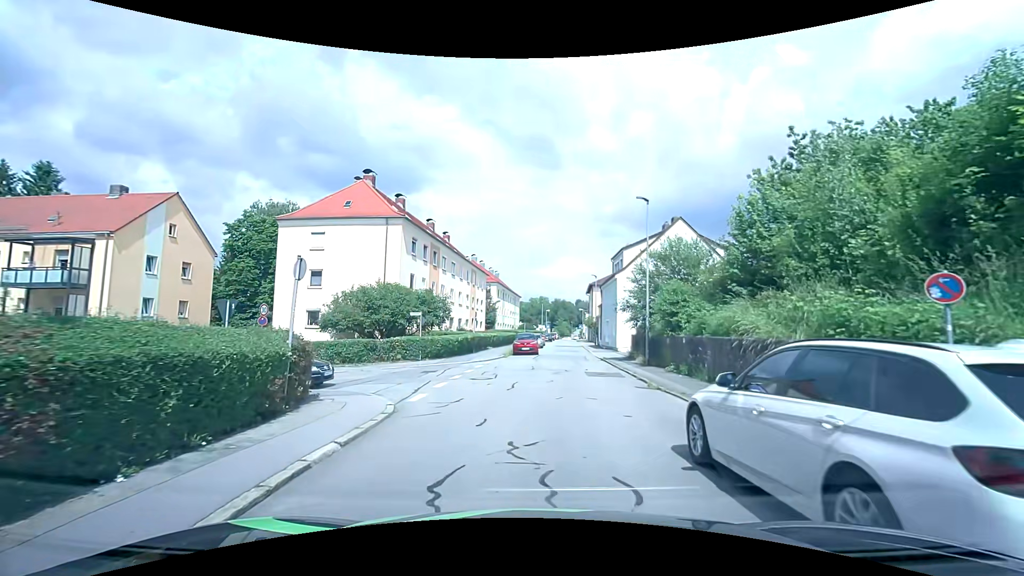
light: Day
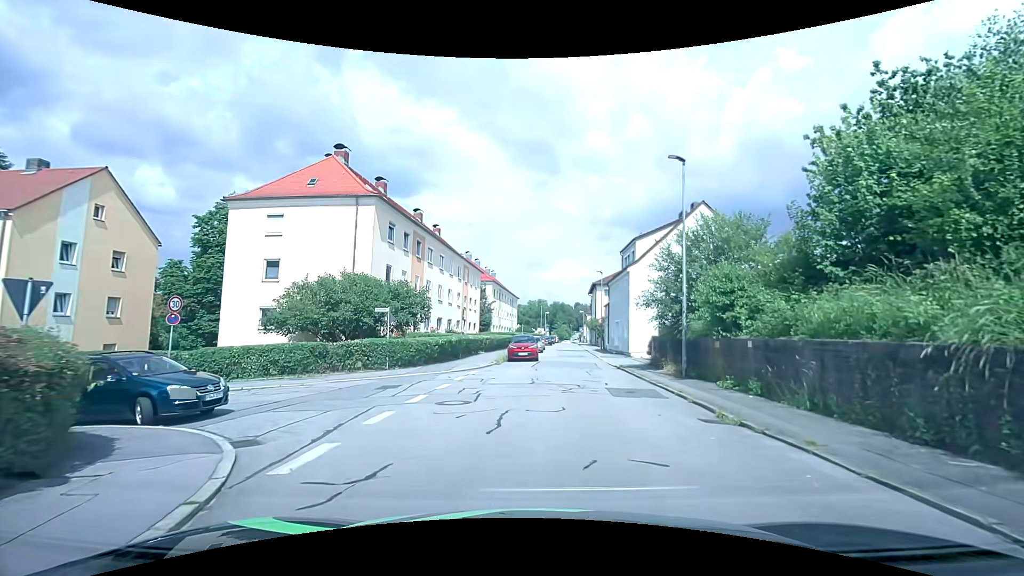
(0.0, +5.9) m; 0°
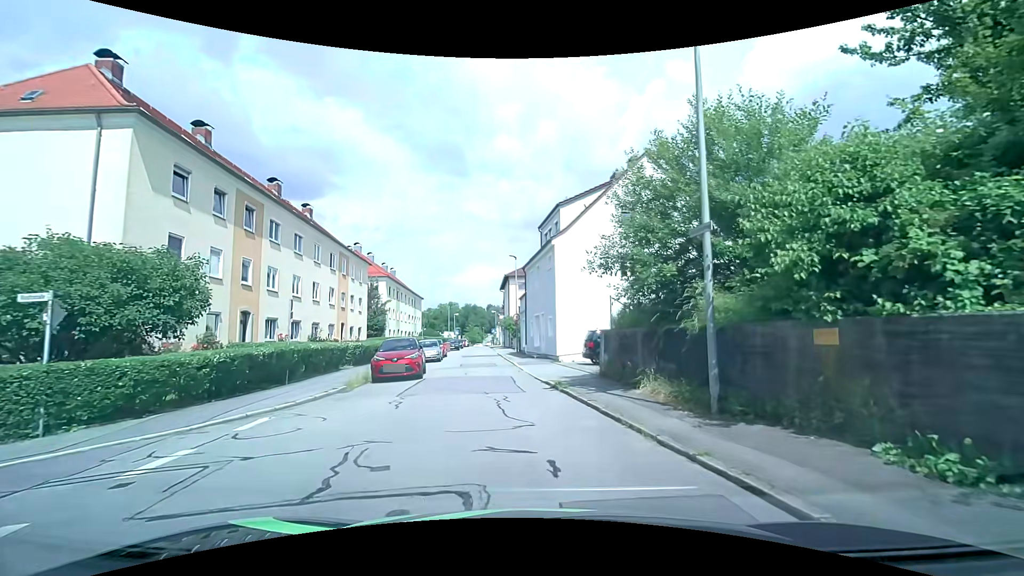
(+1.0, +10.6) m; +11°
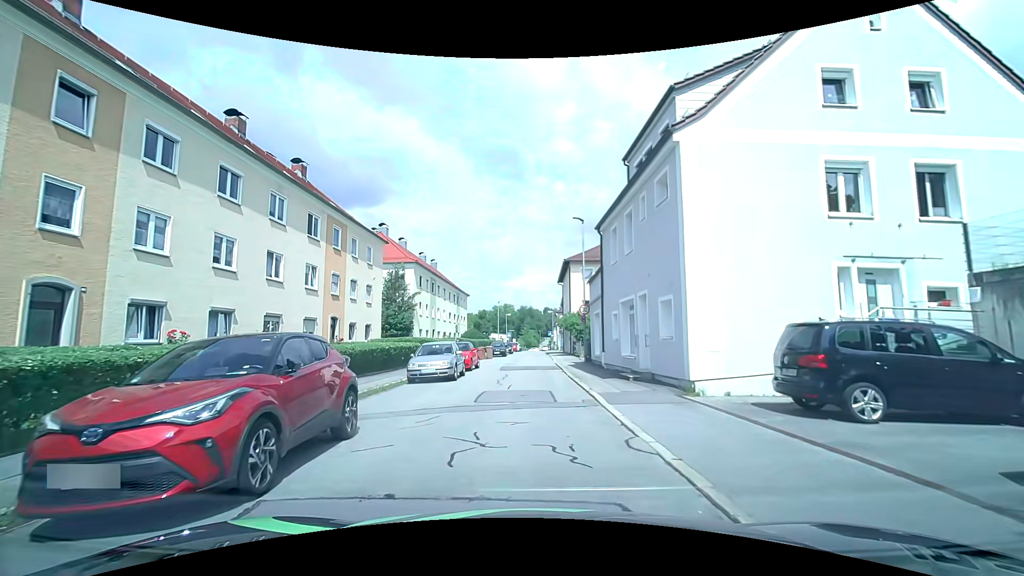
(-0.8, +14.0) m; -7°
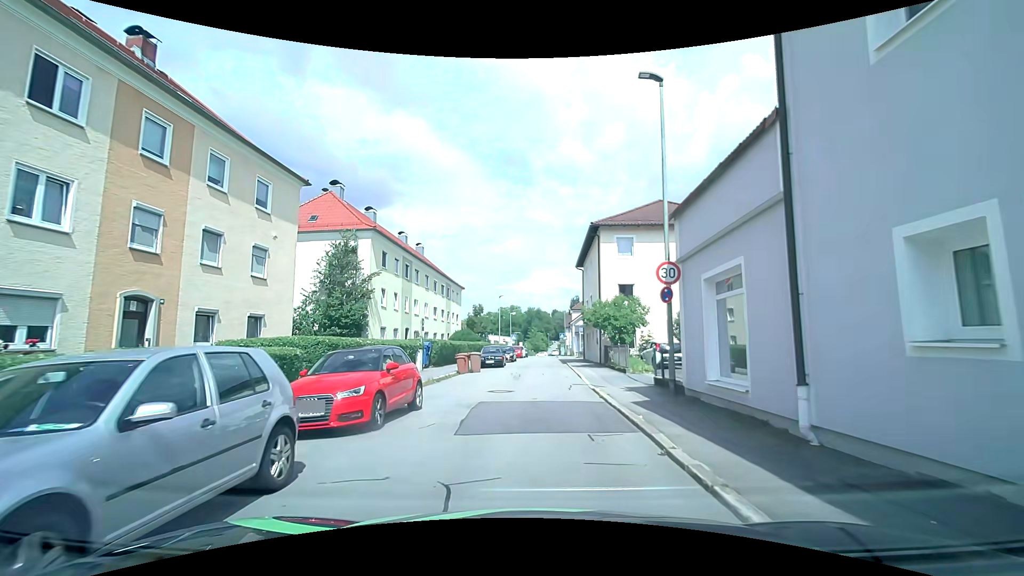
(-0.1, +15.7) m; 0°
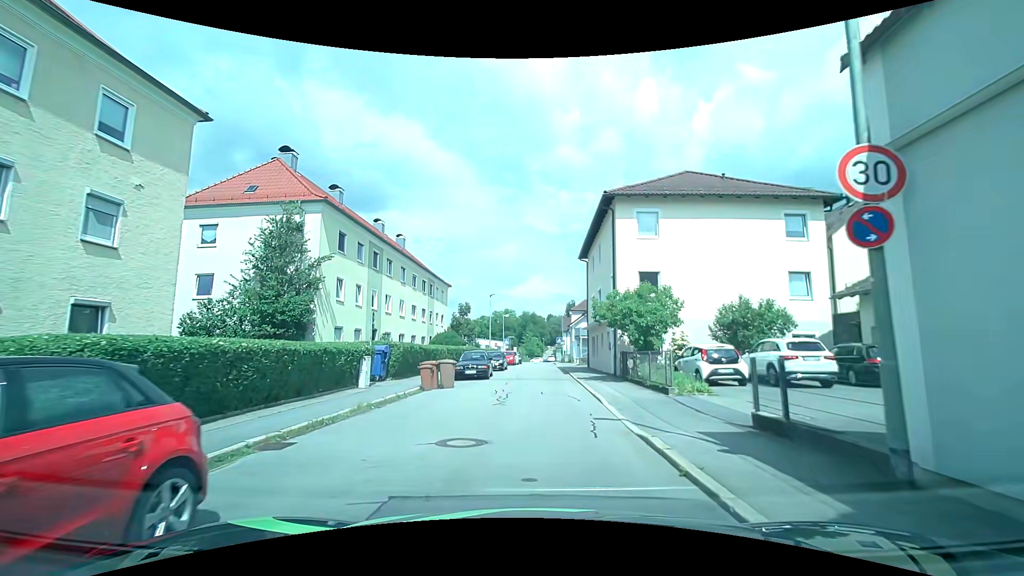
(-0.1, +7.5) m; 0°
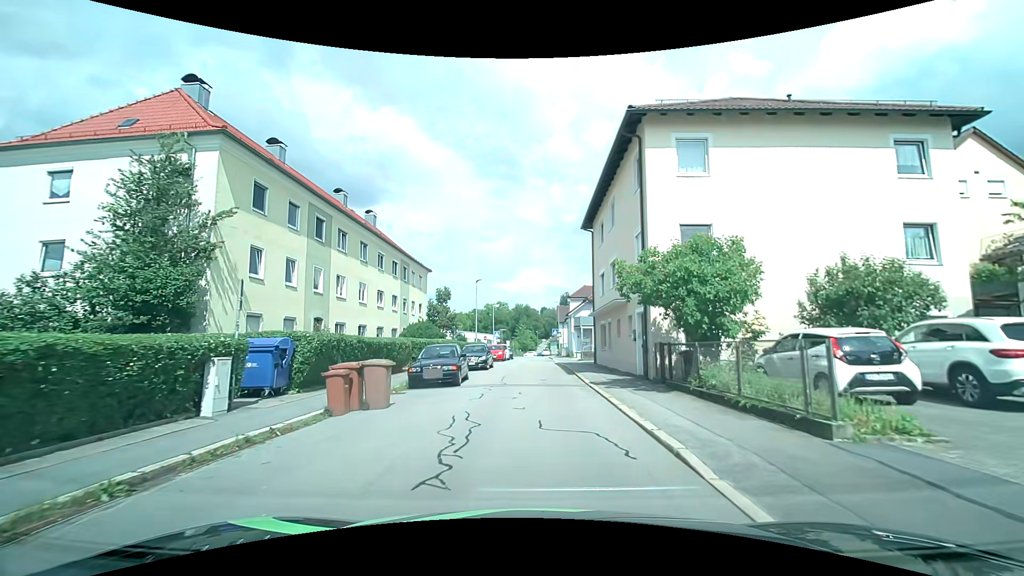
(0.0, +8.0) m; -1°
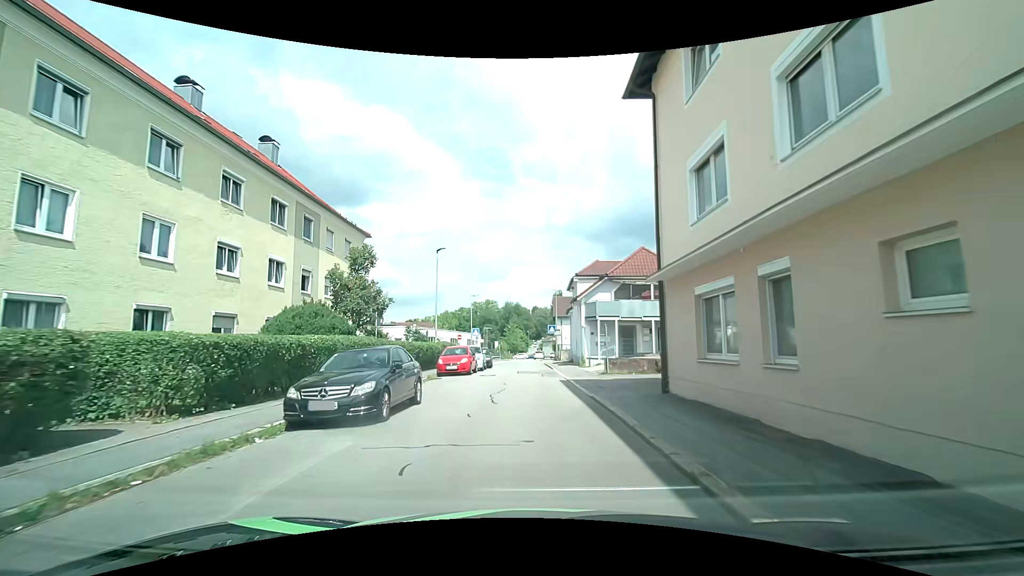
(+0.4, +17.8) m; 0°
(0, +10) (0, +20) (+1, +30) (+1, +40) (+1, +50) (+1, +60) (+1, +70) (0, +80) (0, +90) (+1, +100) m
